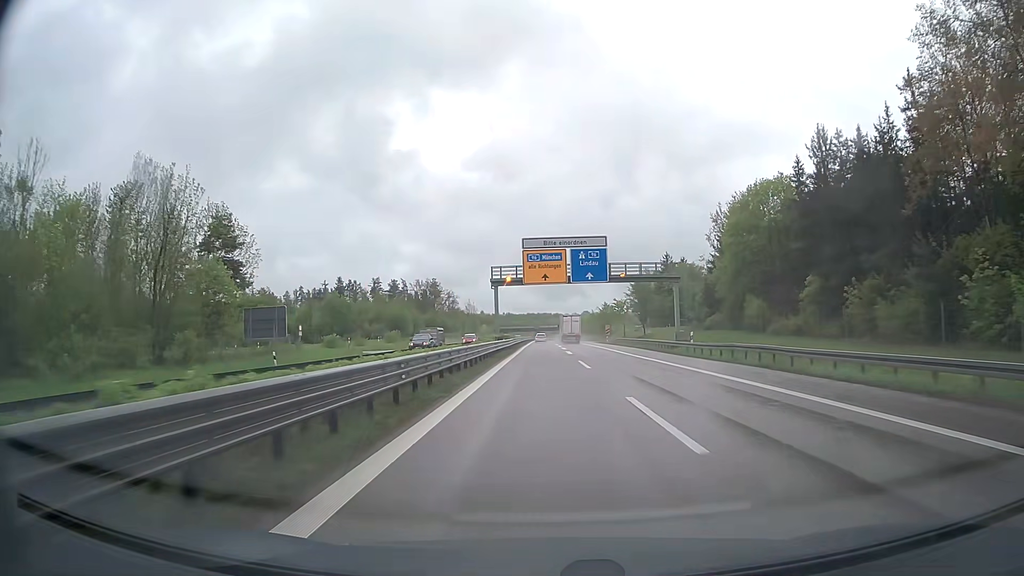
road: trunk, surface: asphalt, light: Day
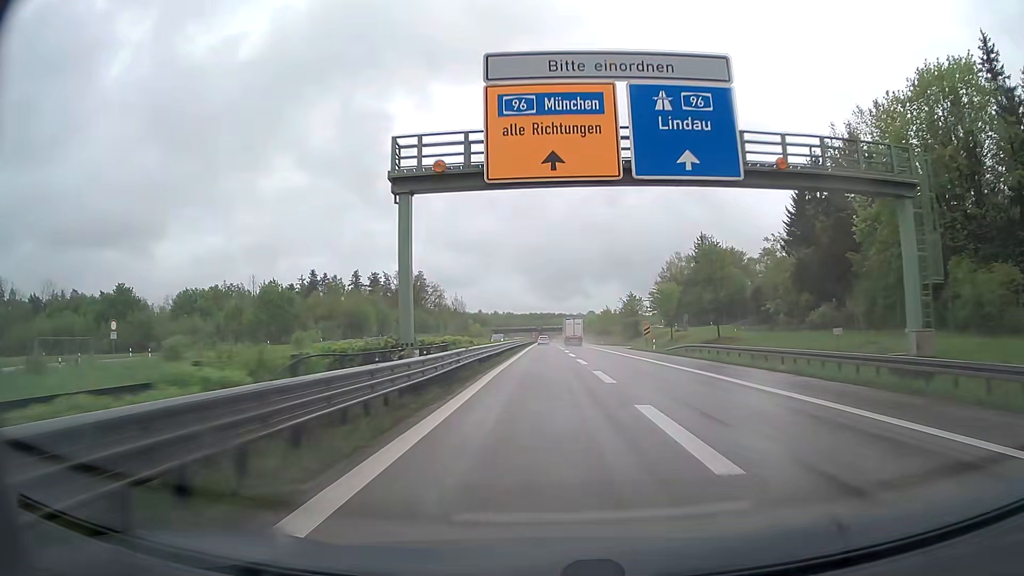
(-0.1, +37.1) m; 0°
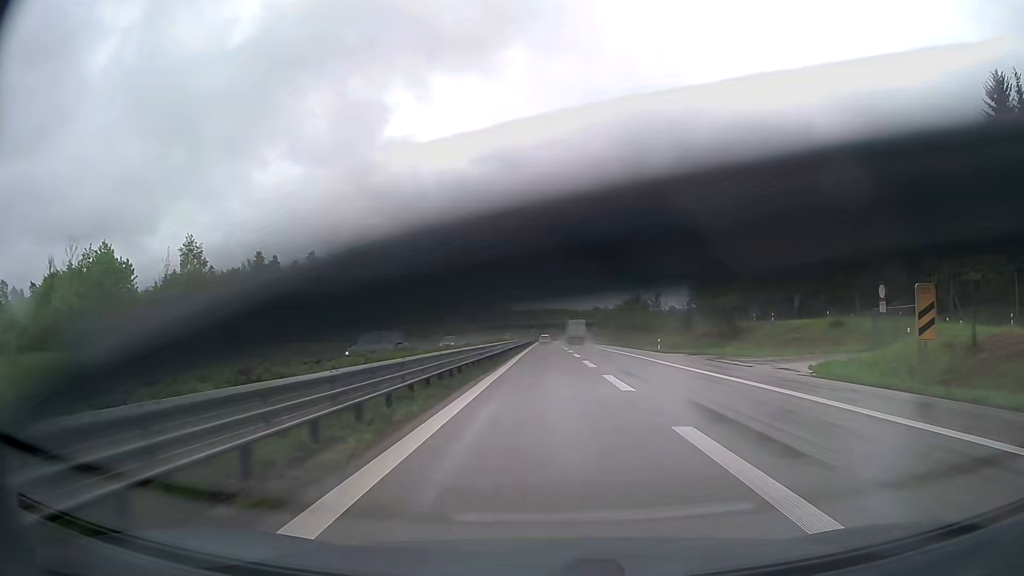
(-0.1, +50.4) m; 0°
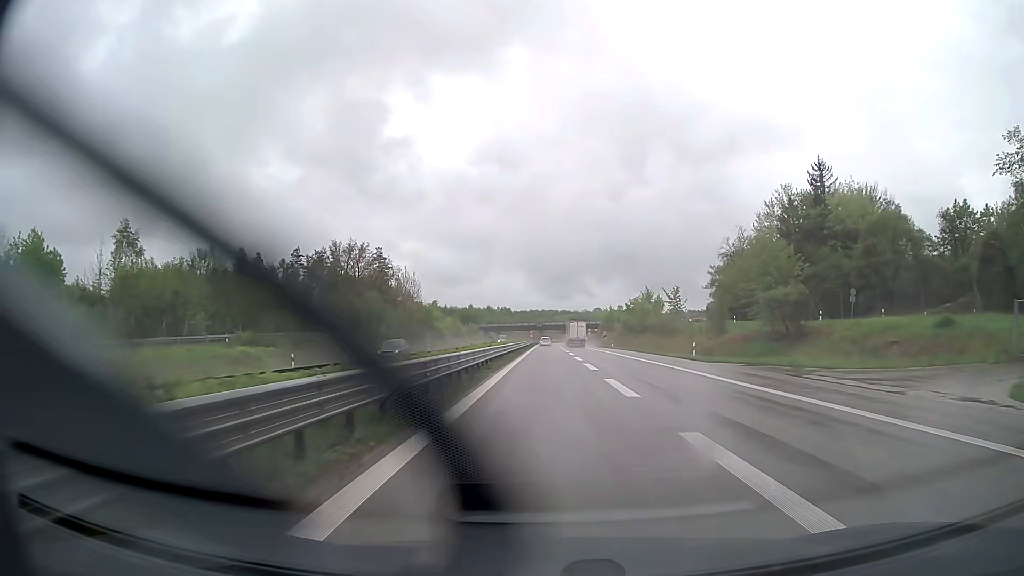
(0.0, +12.6) m; 0°
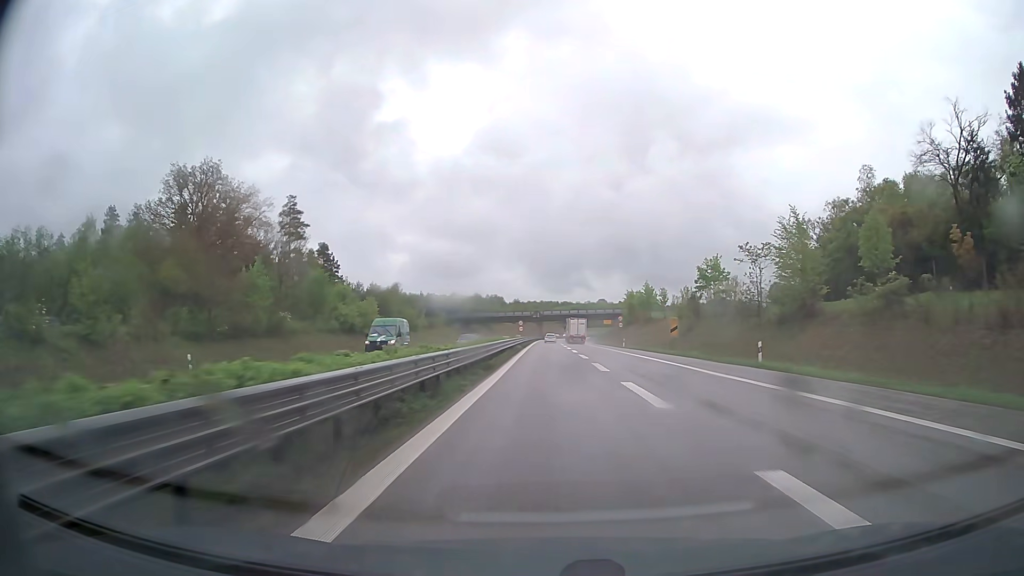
(0.0, +63.1) m; 0°
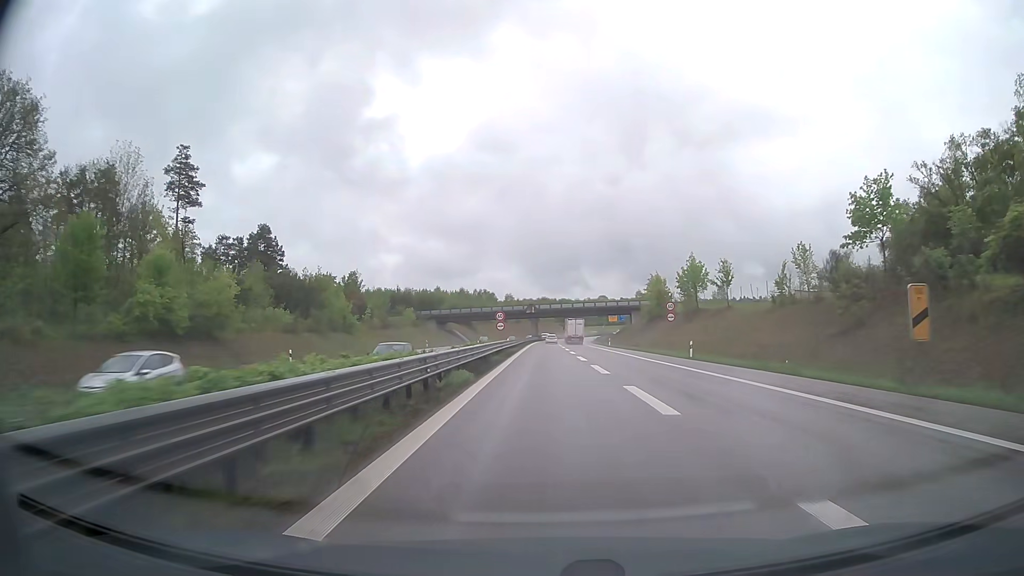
(+0.1, +37.0) m; 0°
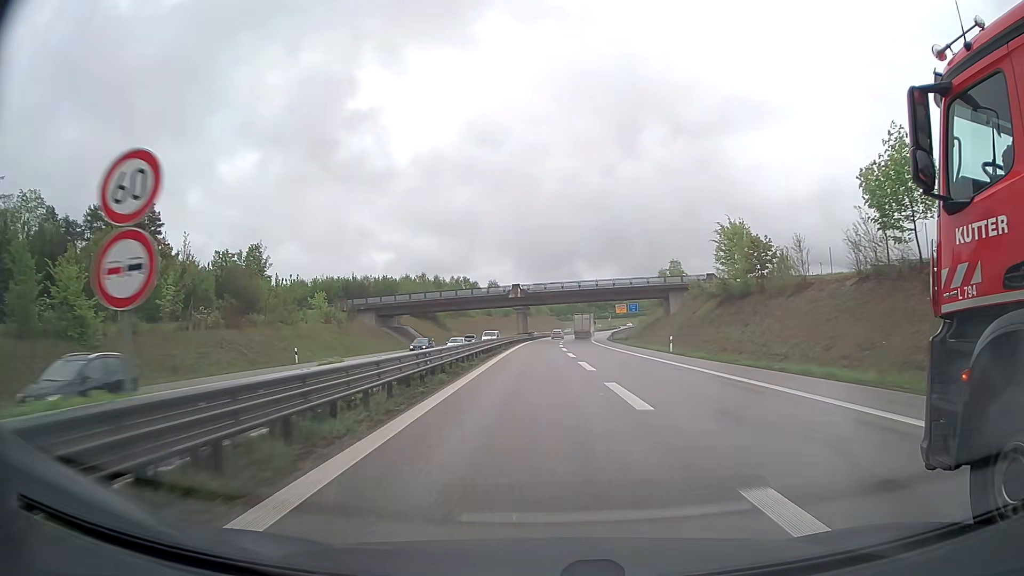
(+0.1, +47.4) m; 0°
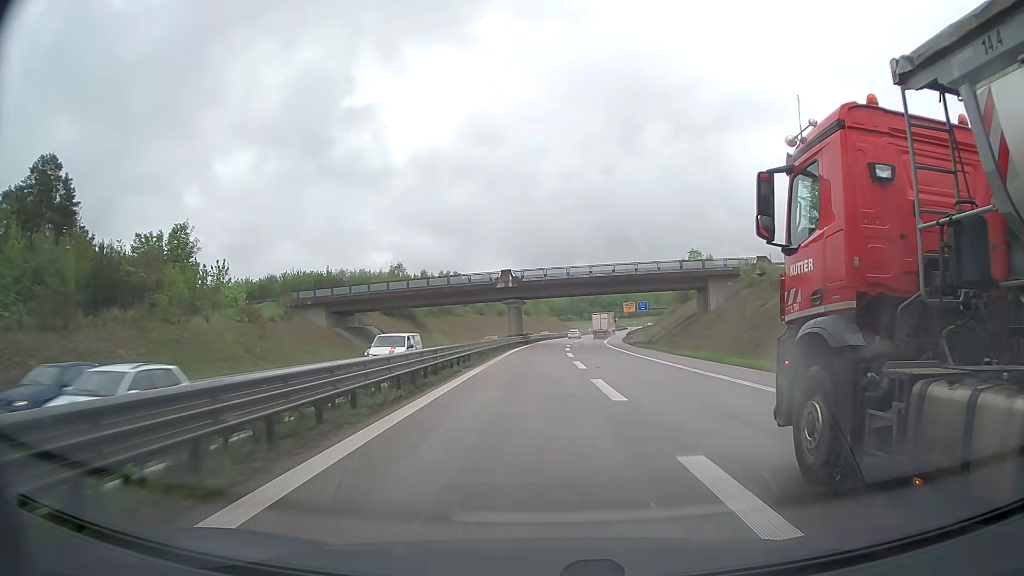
(0.0, +21.9) m; 0°
(0, +10) (0, +20) (0, +30) (0, +40) (0, +50) (0, +60) (0, +70) (+1, +80) (+2, +90) (+3, +100) m
